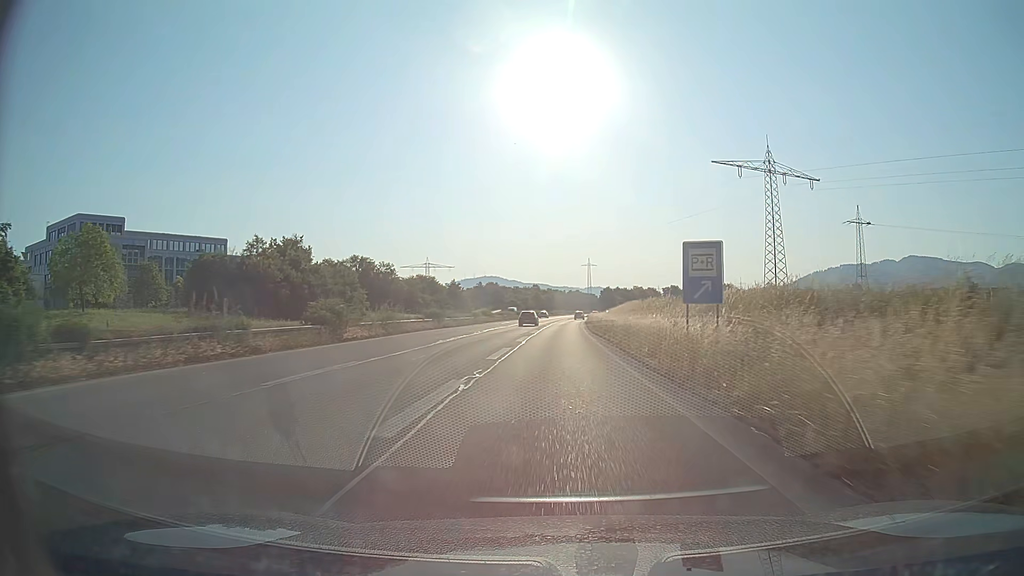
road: trunk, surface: asphalt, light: Day
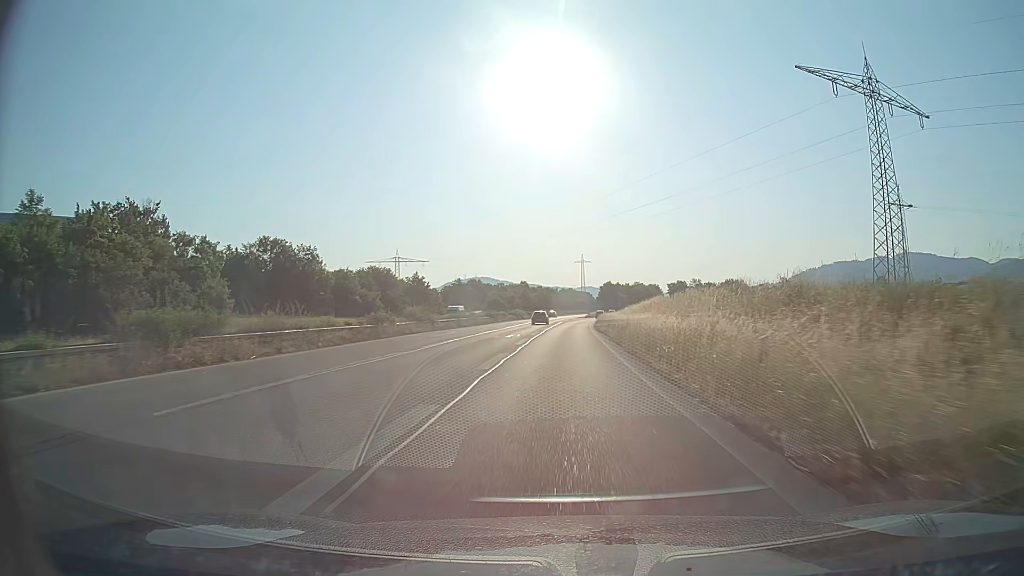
(+0.1, +39.7) m; +1°
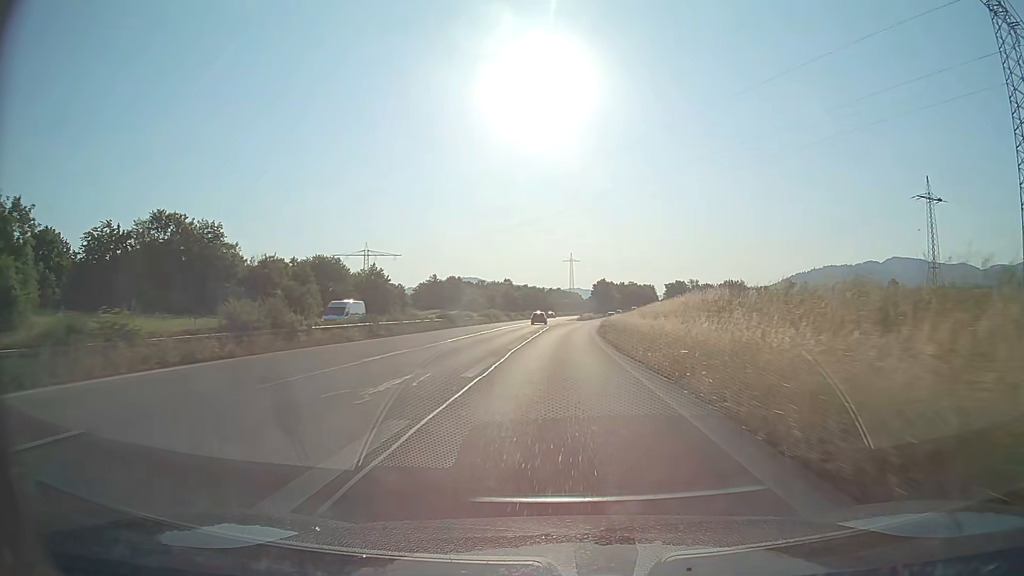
(+0.2, +25.6) m; +1°
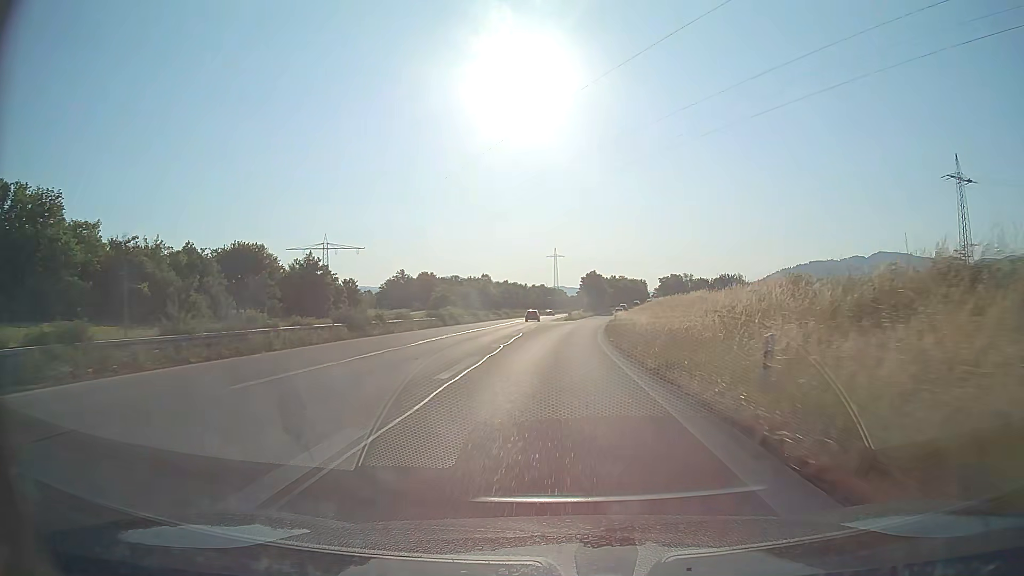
(+0.4, +25.0) m; +2°
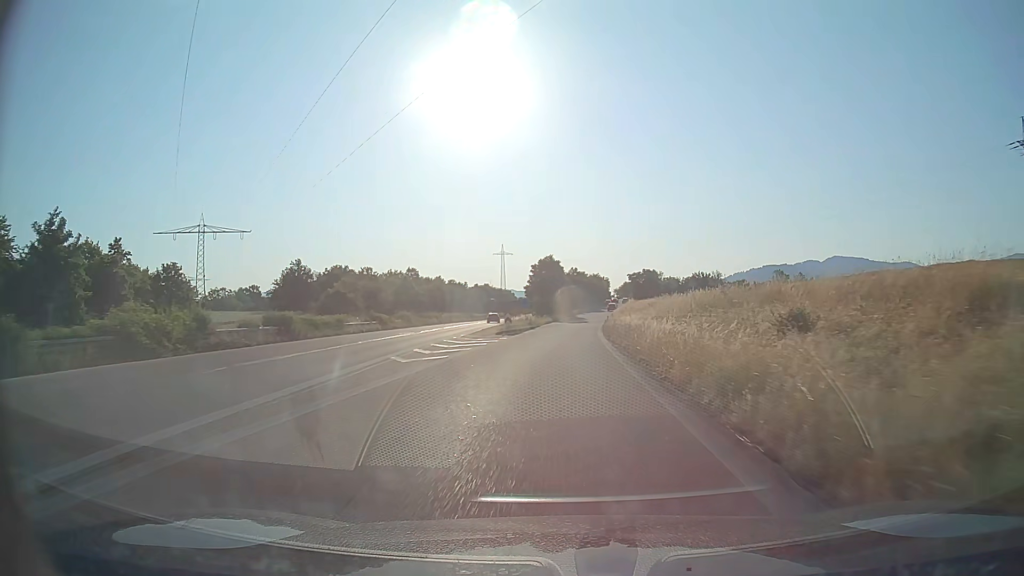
(+1.5, +48.3) m; +4°
(0, +10) (0, +20) (+1, +30) (+1, +40) (+2, +50) (+2, +60) (+3, +70) (+4, +80) (+5, +90) (+7, +100) m
